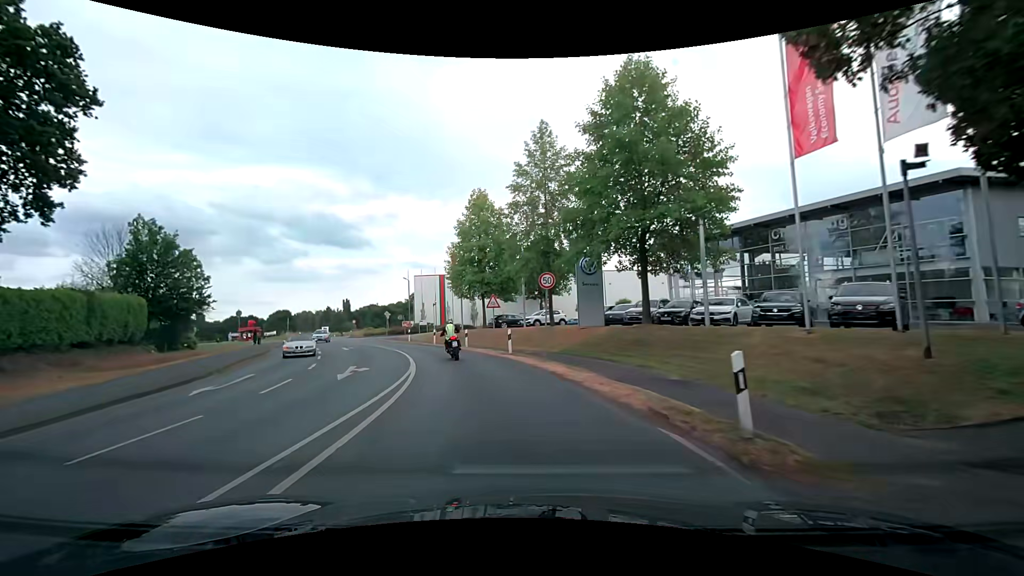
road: secondary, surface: asphalt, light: Day
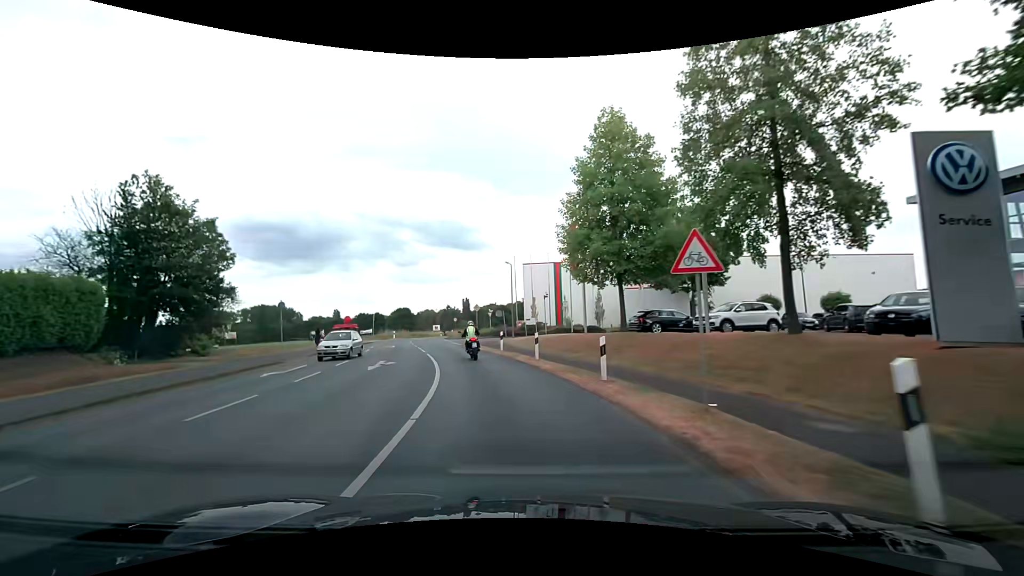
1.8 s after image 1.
(-2.1, +17.8) m; -14°
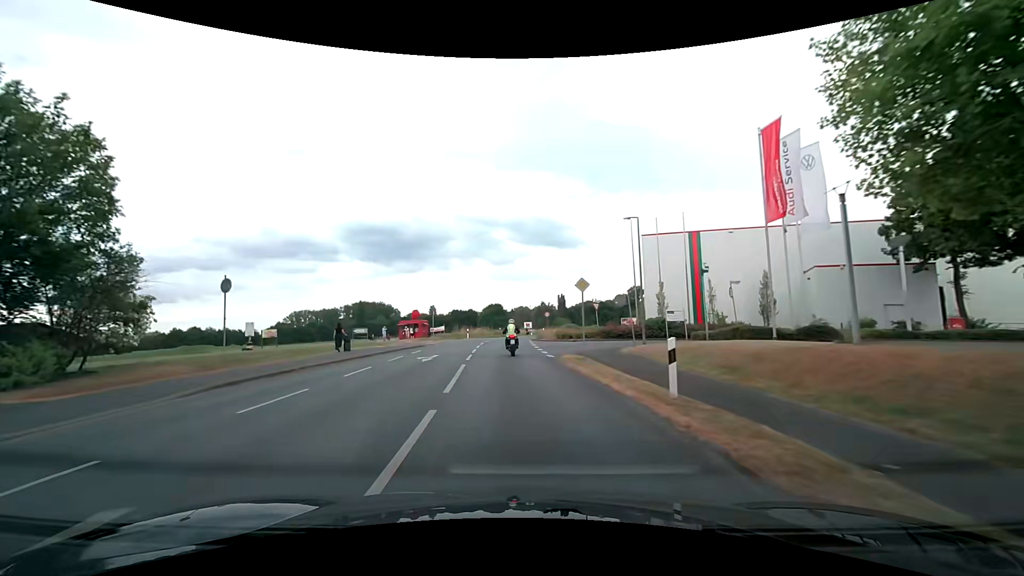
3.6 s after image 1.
(-1.8, +19.0) m; -10°
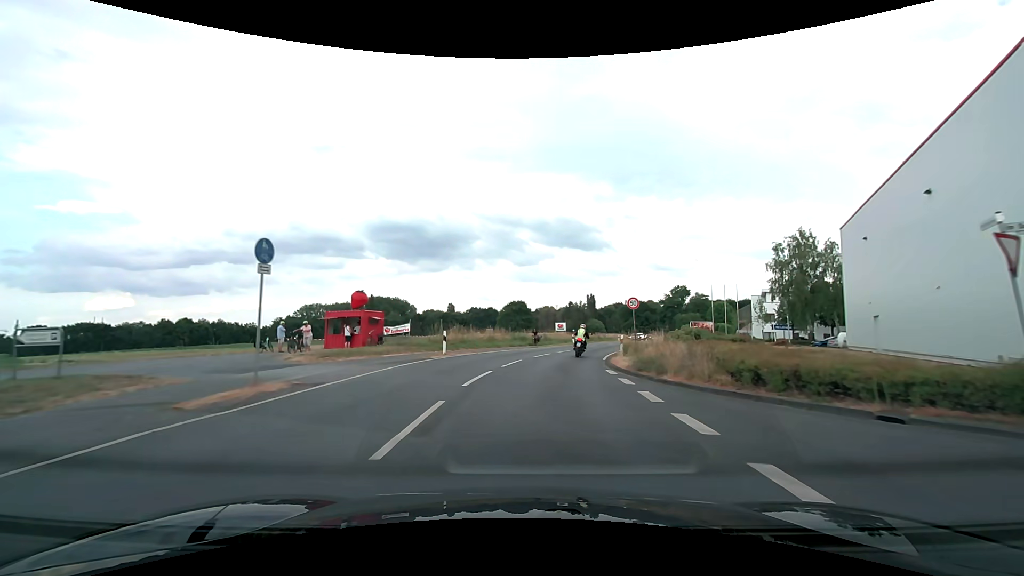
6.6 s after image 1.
(-1.7, +33.3) m; -3°
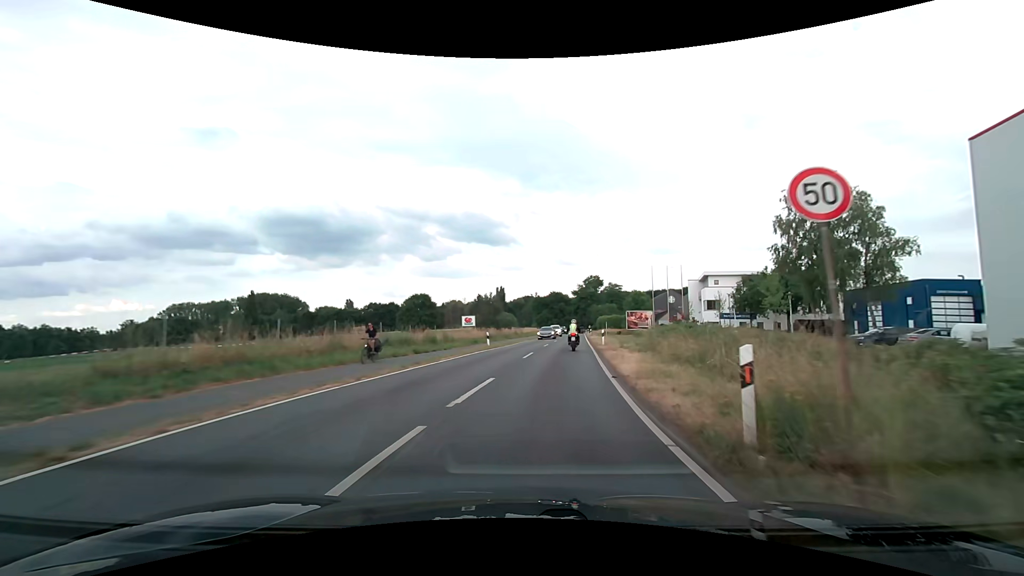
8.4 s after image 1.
(+1.4, +21.0) m; +11°
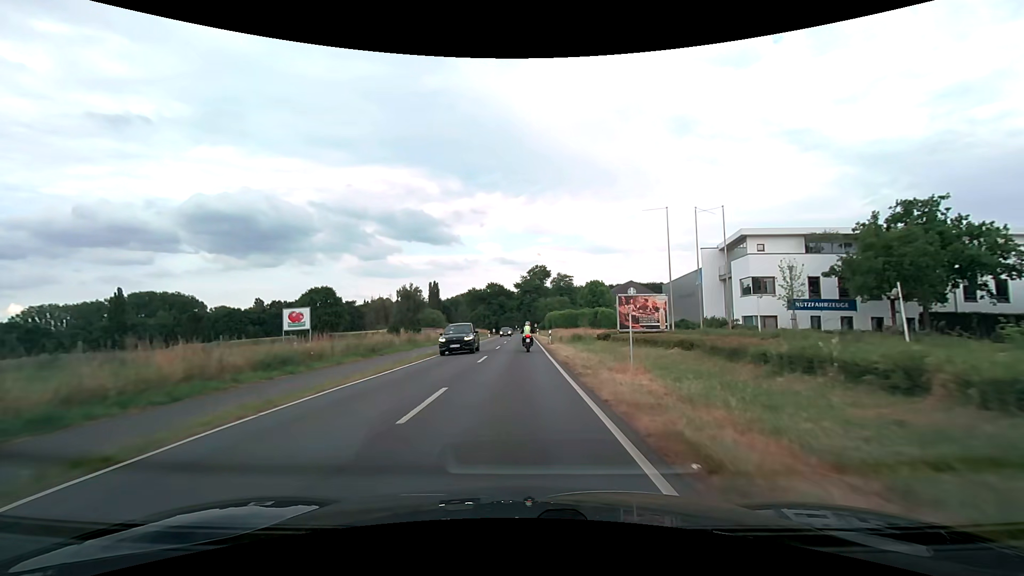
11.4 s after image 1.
(+3.2, +37.5) m; +6°
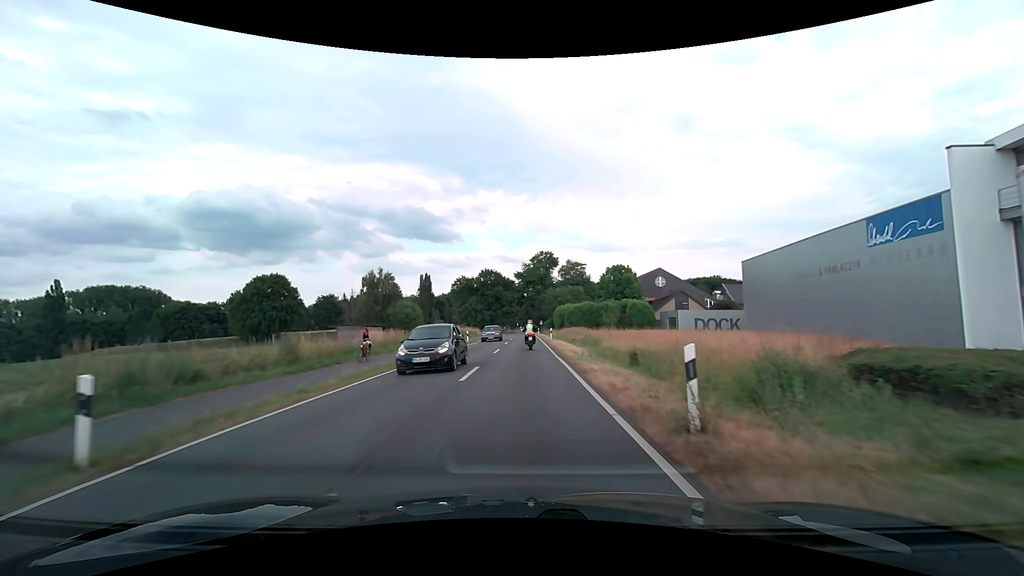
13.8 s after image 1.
(-0.2, +31.5) m; 0°
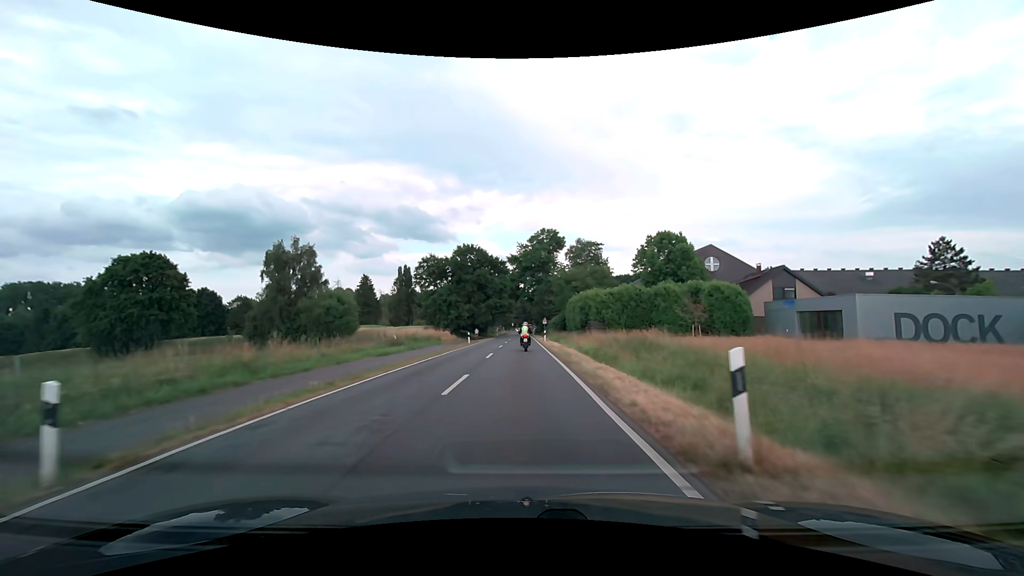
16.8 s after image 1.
(+0.2, +38.7) m; 0°
(0, +10) (0, +20) (0, +30) (0, +40) (0, +50) (0, +60) (0, +70) (0, +80) (0, +90) (0, +100) m
